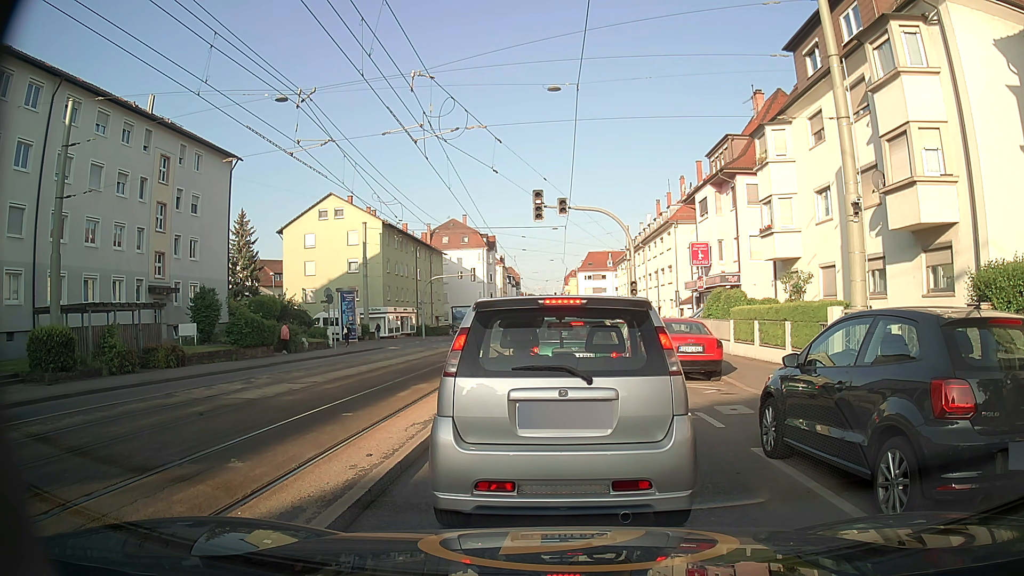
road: secondary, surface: asphalt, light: Day
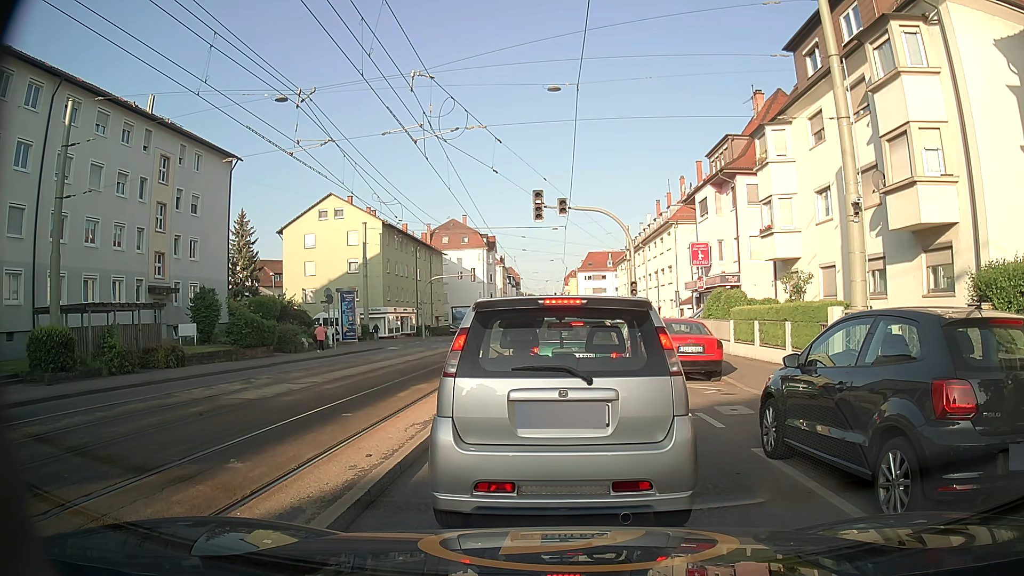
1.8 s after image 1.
(0.0, 0.0) m; 0°
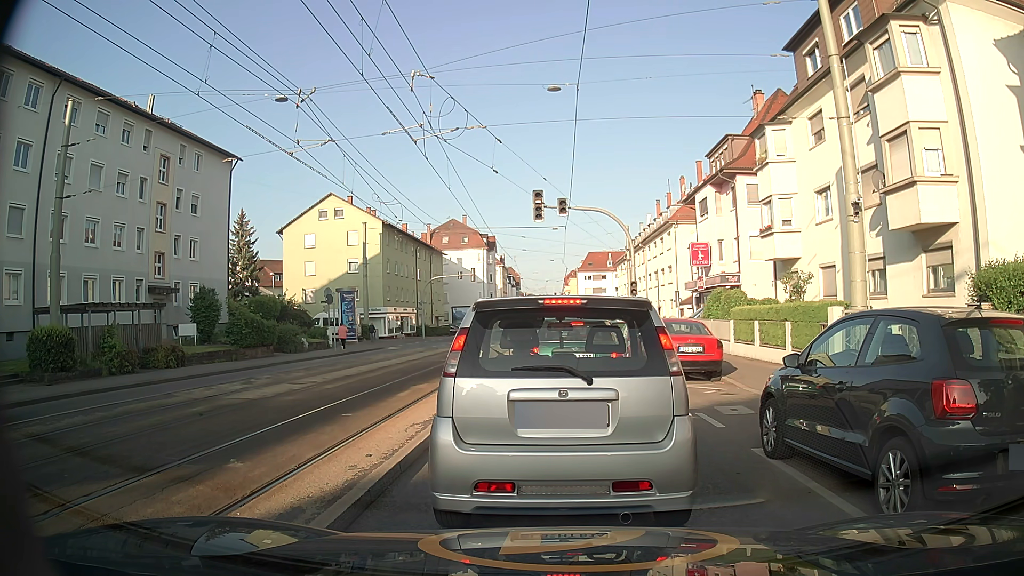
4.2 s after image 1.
(0.0, 0.0) m; 0°
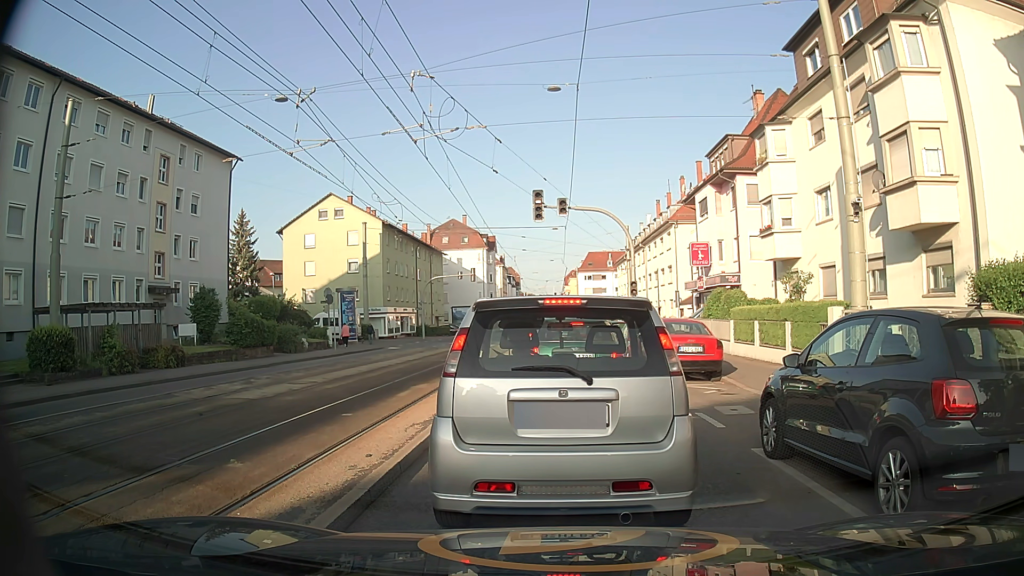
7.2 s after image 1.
(0.0, 0.0) m; 0°
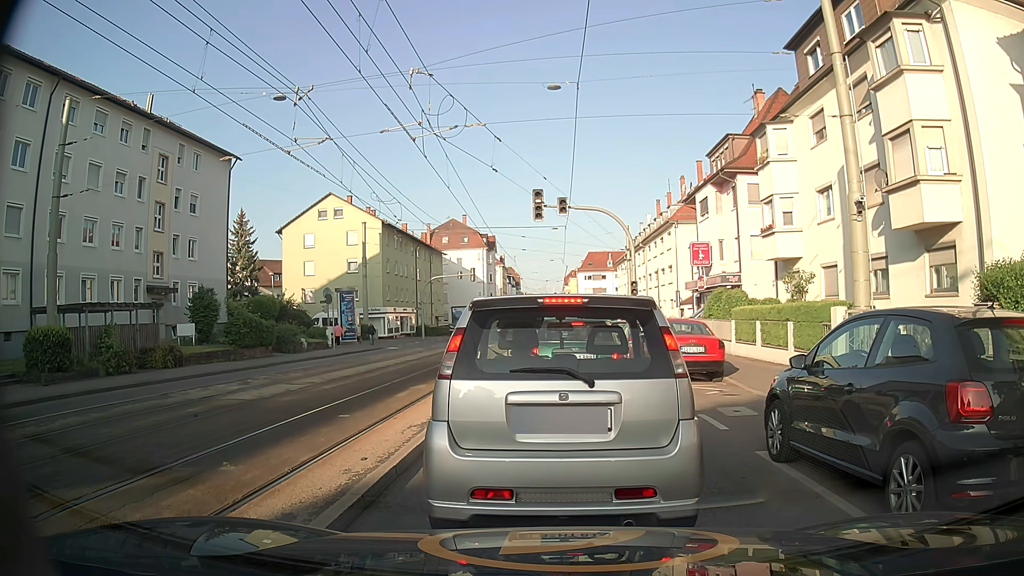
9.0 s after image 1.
(0.0, +0.1) m; 0°
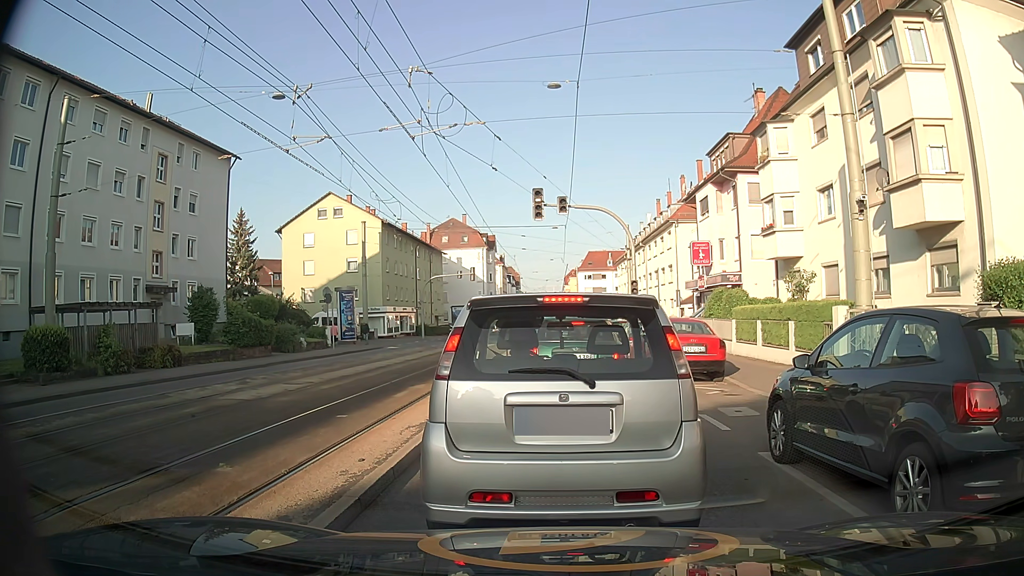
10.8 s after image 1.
(0.0, +0.1) m; 0°
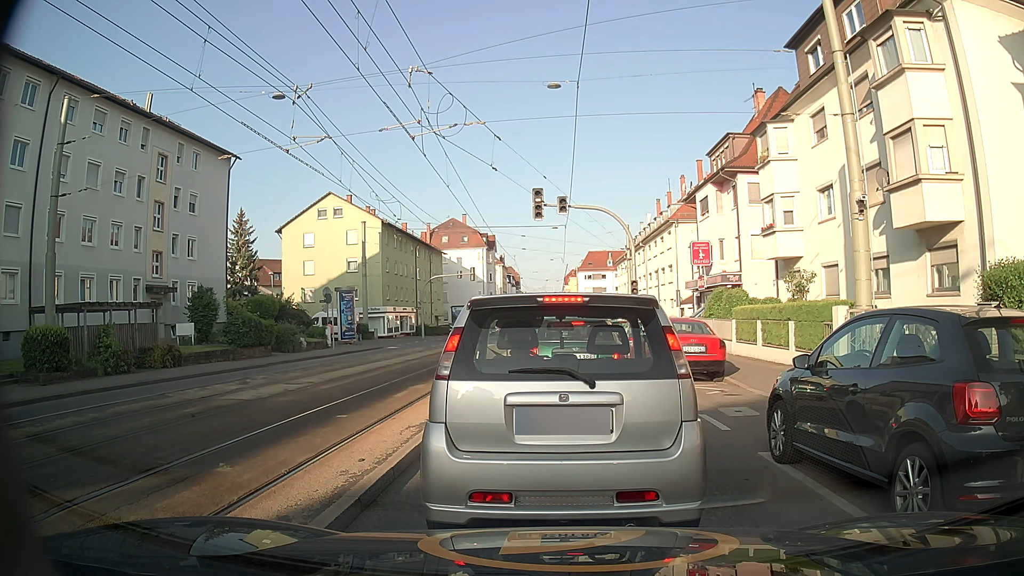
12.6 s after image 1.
(0.0, 0.0) m; 0°
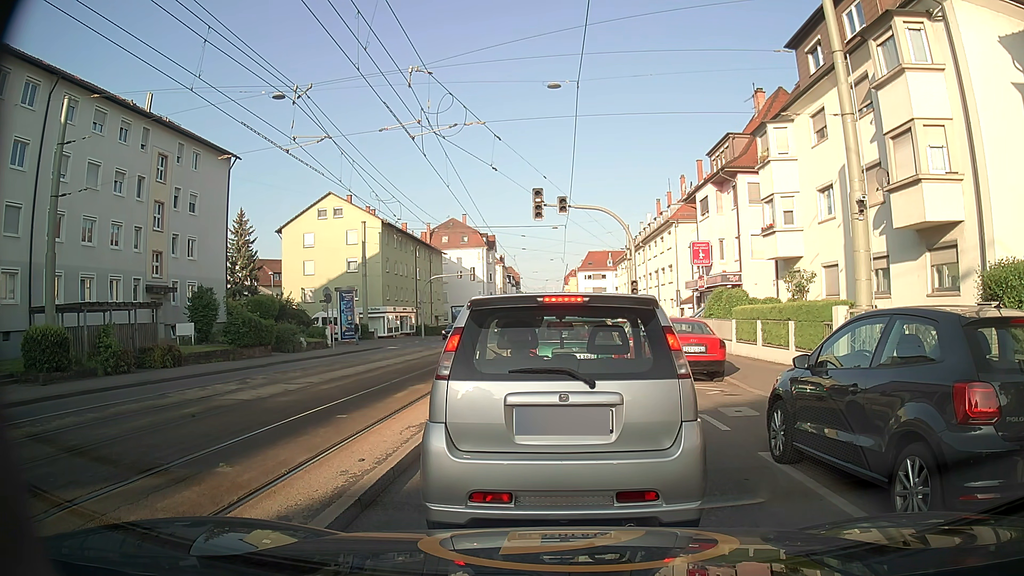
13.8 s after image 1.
(0.0, 0.0) m; 0°
